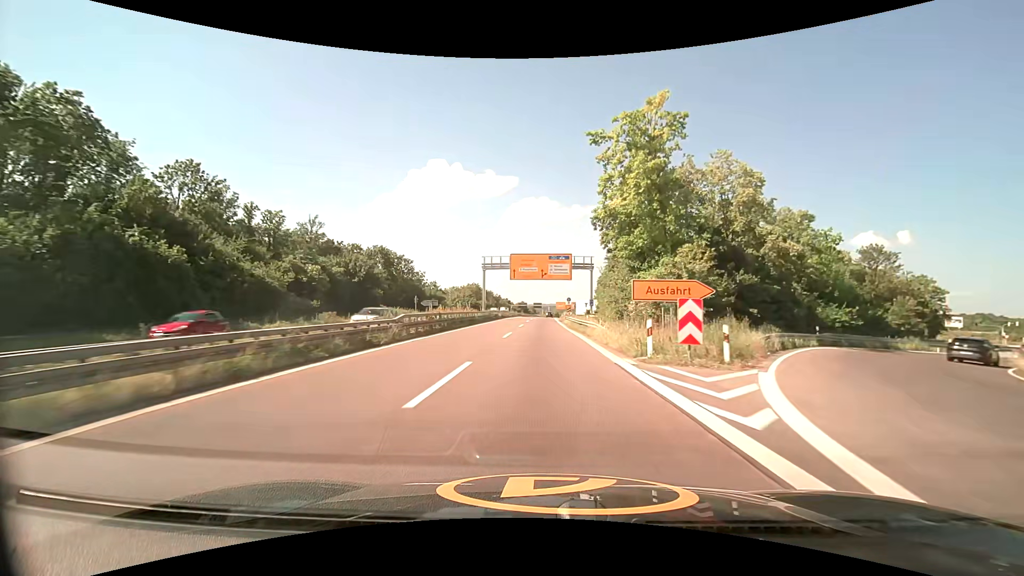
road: trunk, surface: asphalt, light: Day
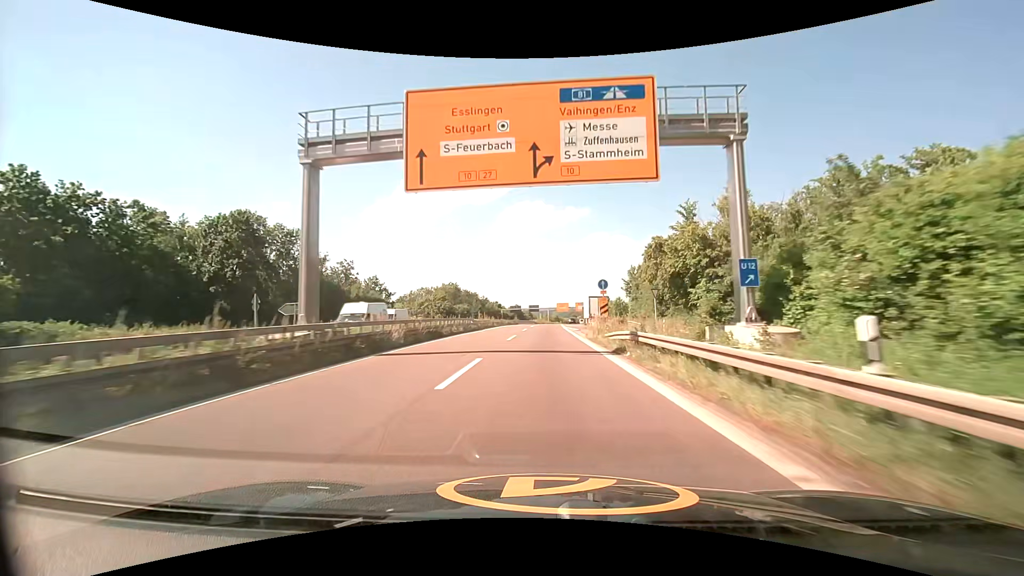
(-0.1, +51.5) m; 0°
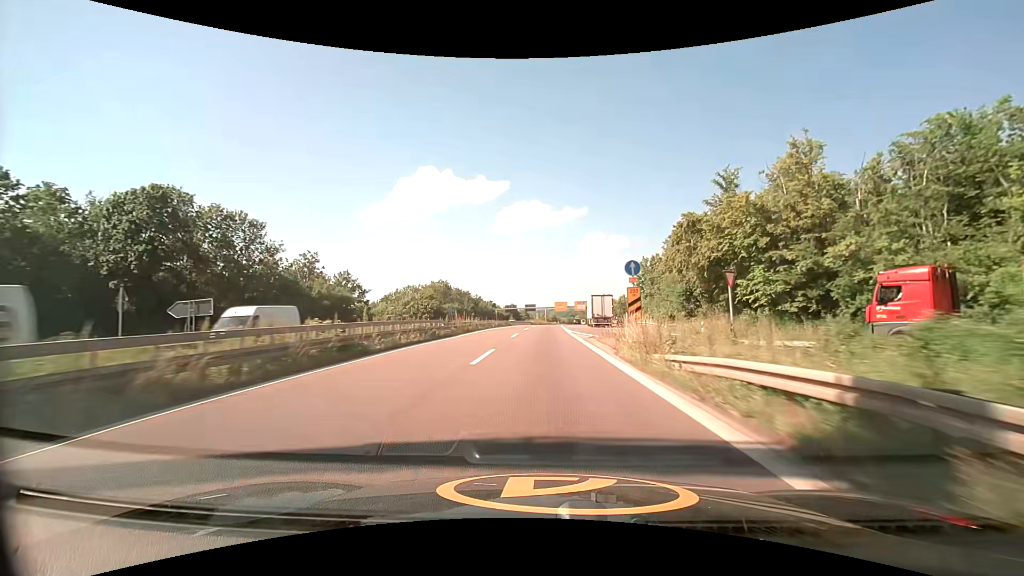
(0.0, +12.9) m; 0°
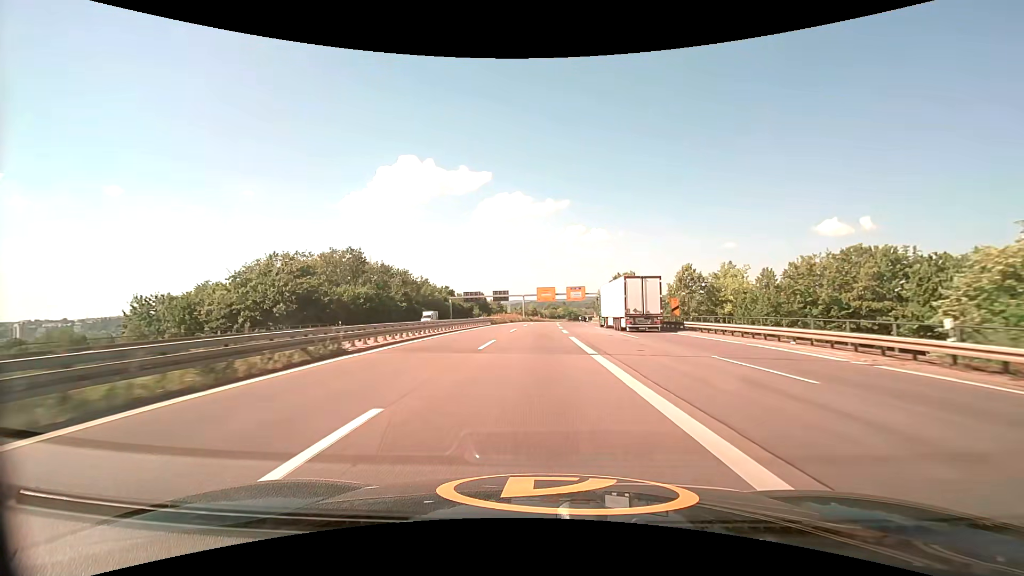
(+1.6, +66.2) m; +3°
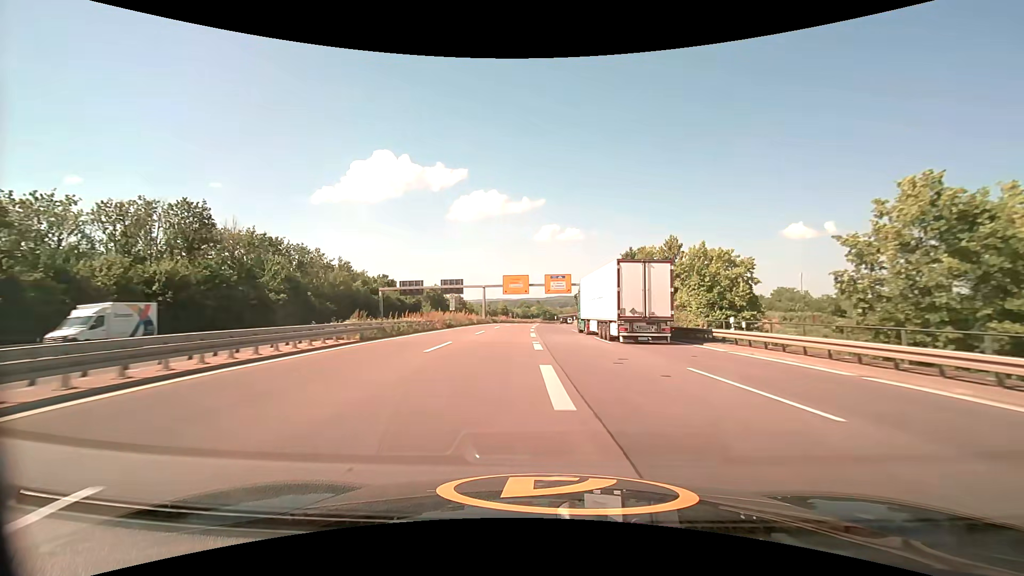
(+1.1, +39.4) m; +3°
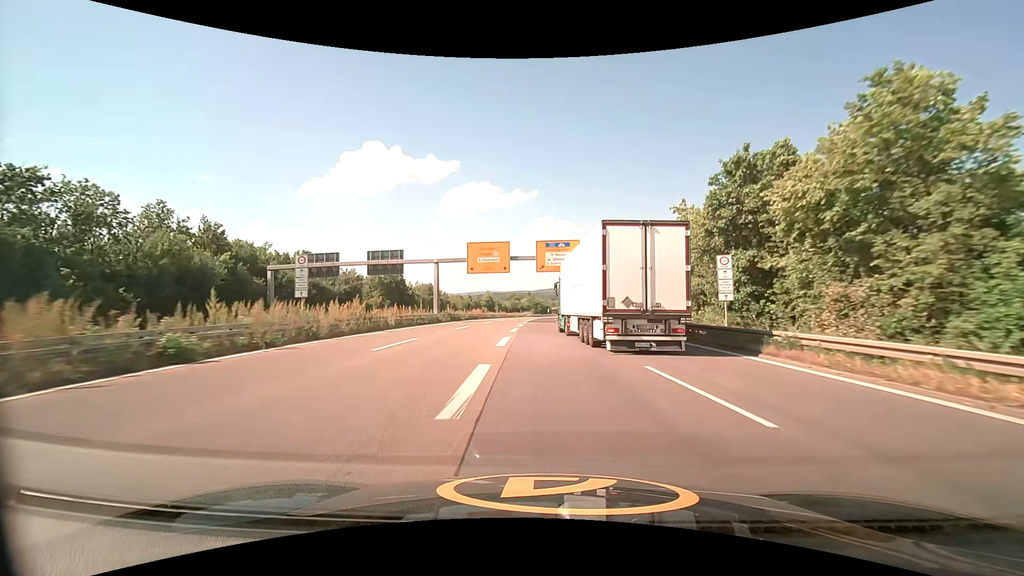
(+0.1, +36.3) m; +1°
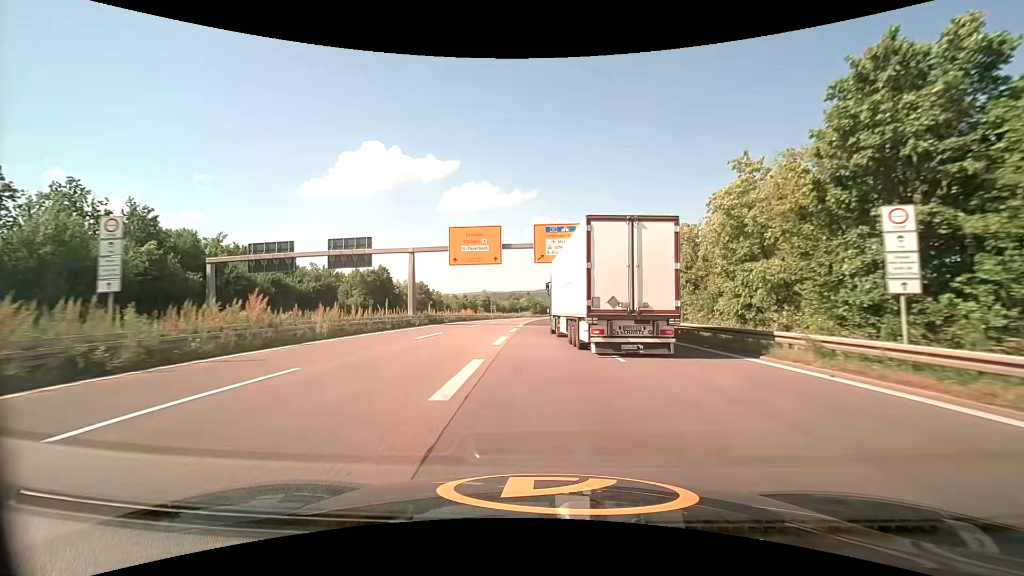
(0.0, +10.6) m; 0°
(0, +10) (0, +20) (0, +30) (0, +40) (0, +50) (+1, +60) (+1, +70) (+1, +80) (+2, +90) (+2, +100) m
